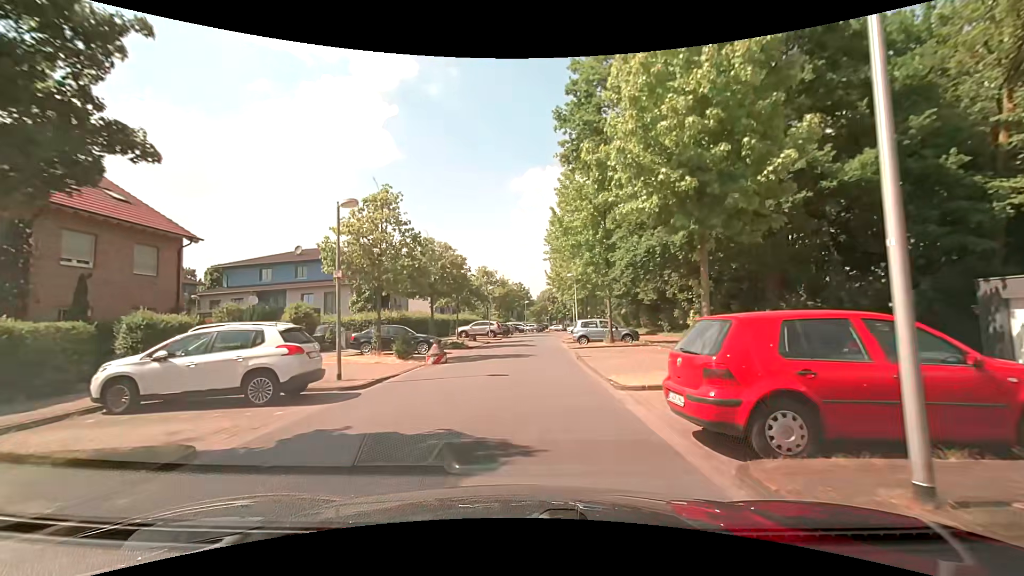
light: Day
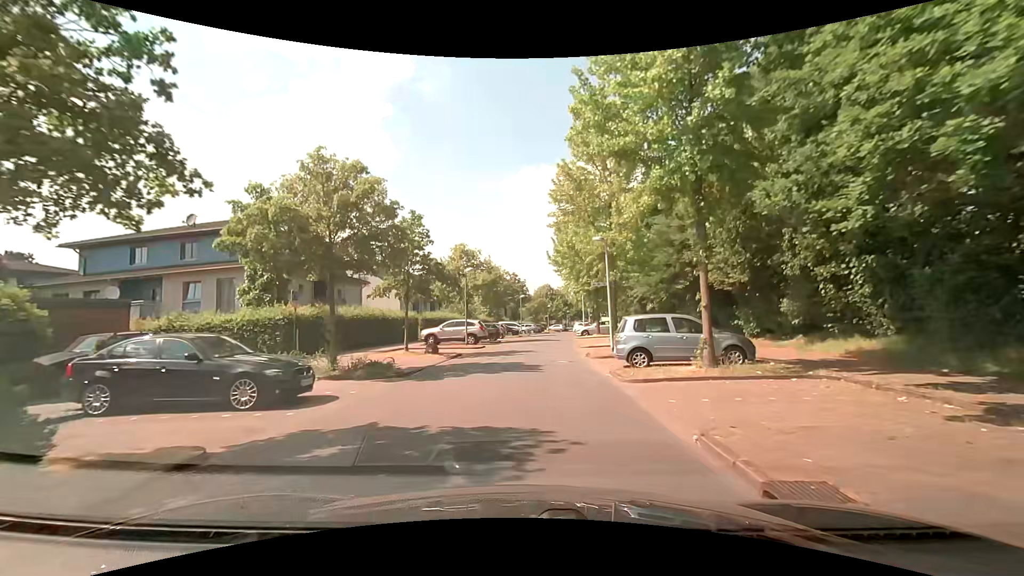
(-0.1, +15.1) m; -1°
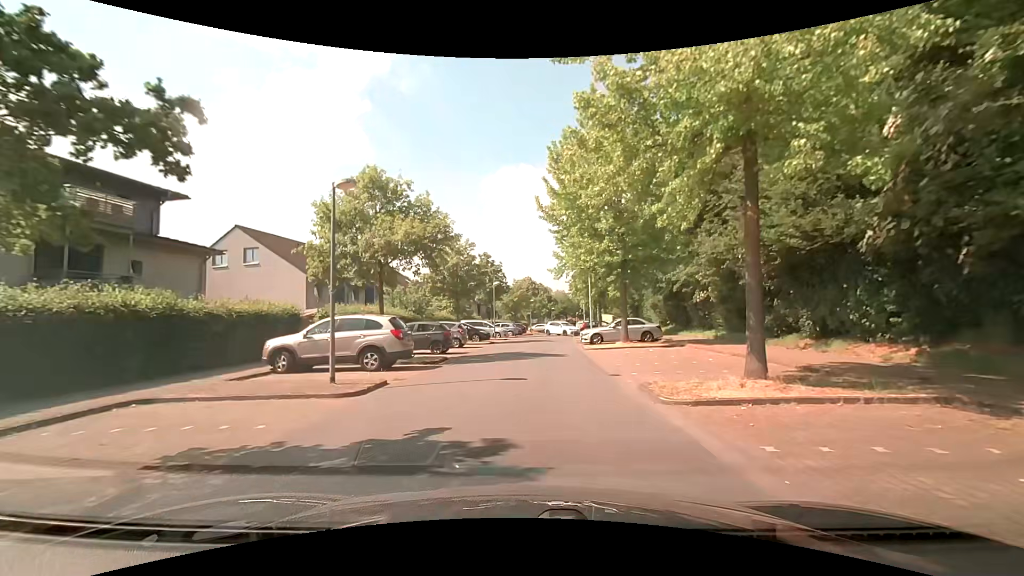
(+0.6, +18.6) m; +3°
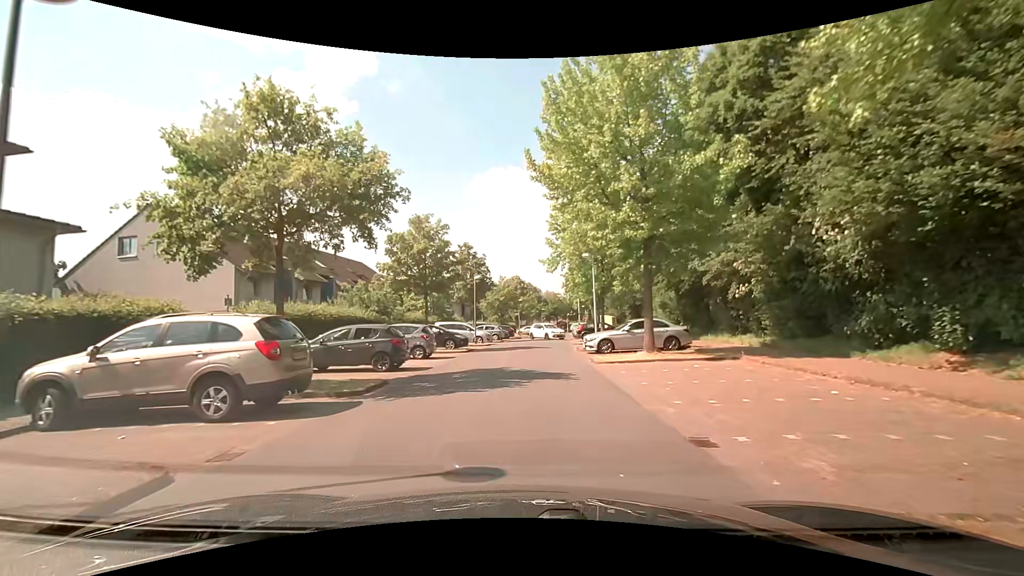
(0.0, +7.0) m; +1°
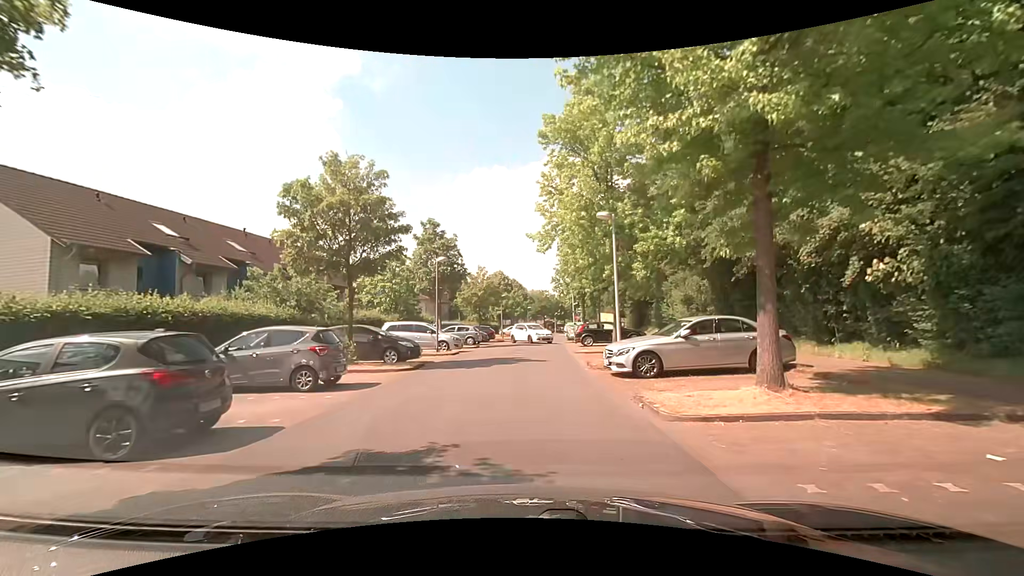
(+0.1, +9.6) m; +1°
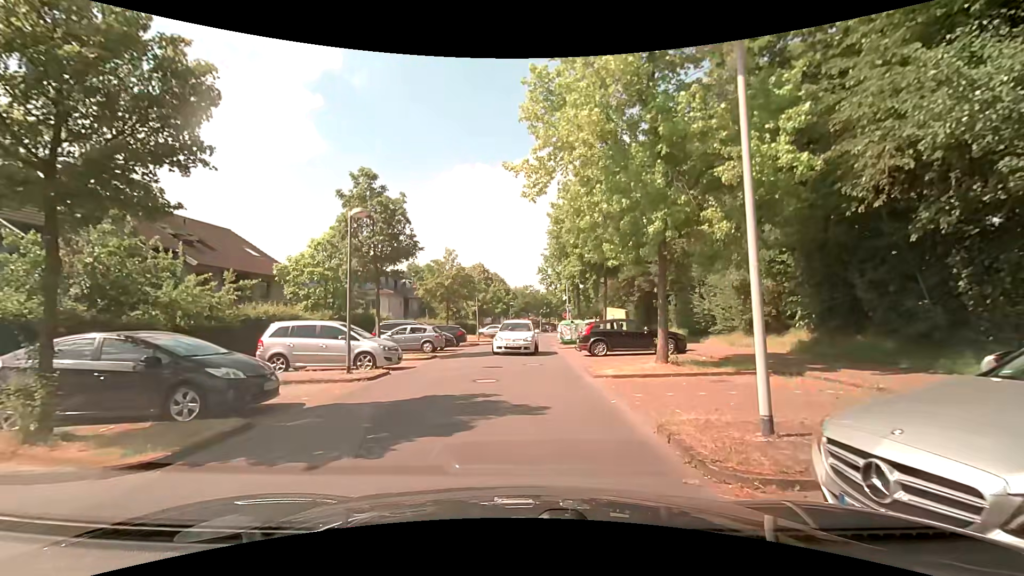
(+0.3, +10.2) m; +3°
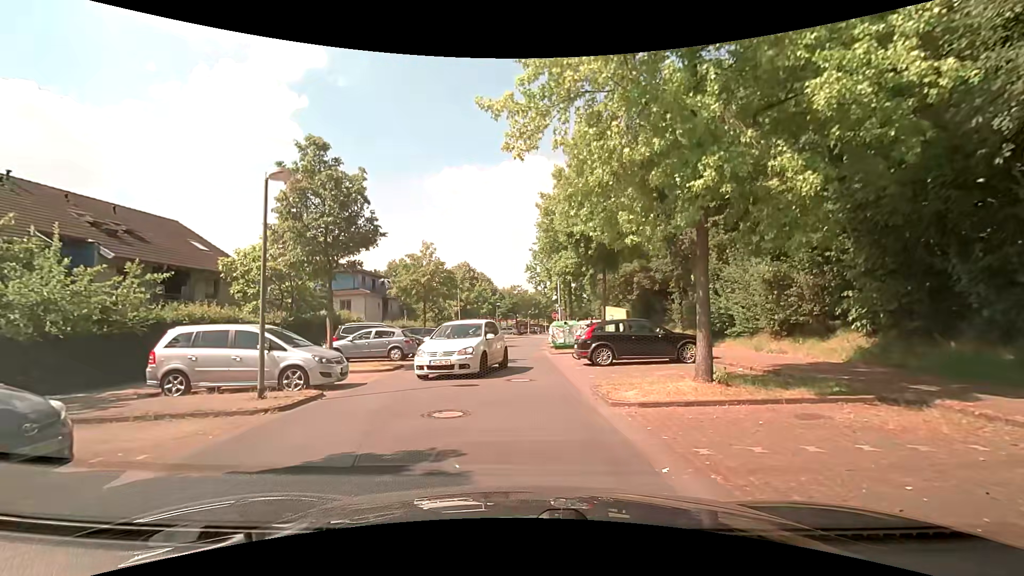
(0.0, +3.9) m; +1°
